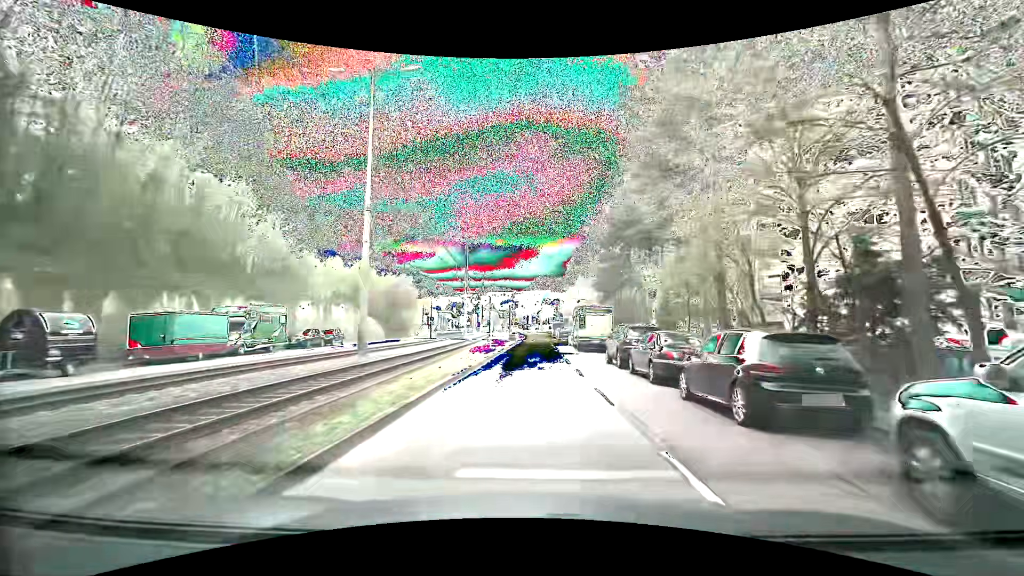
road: secondary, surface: asphalt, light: Day
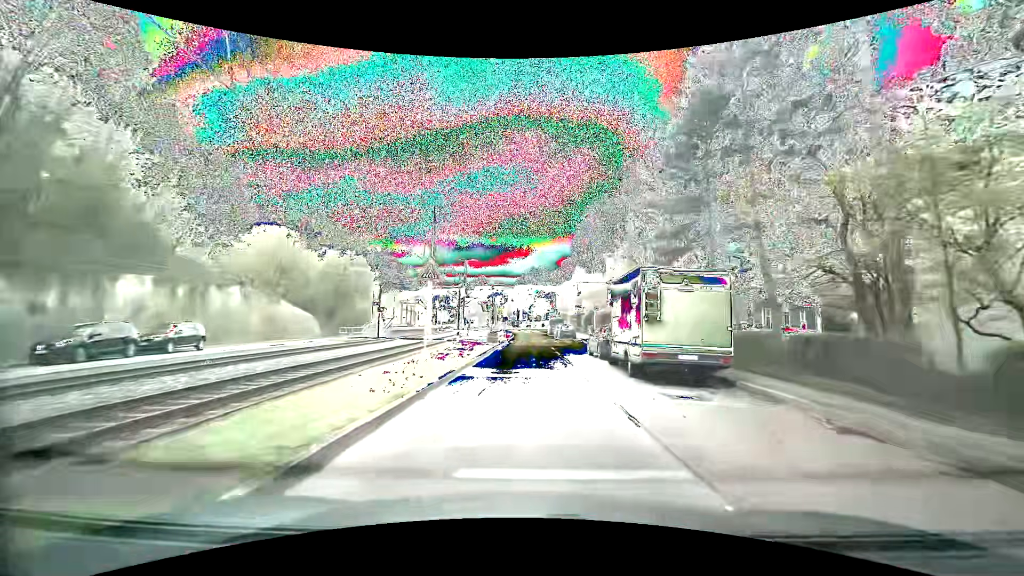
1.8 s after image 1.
(+0.3, +19.6) m; +2°
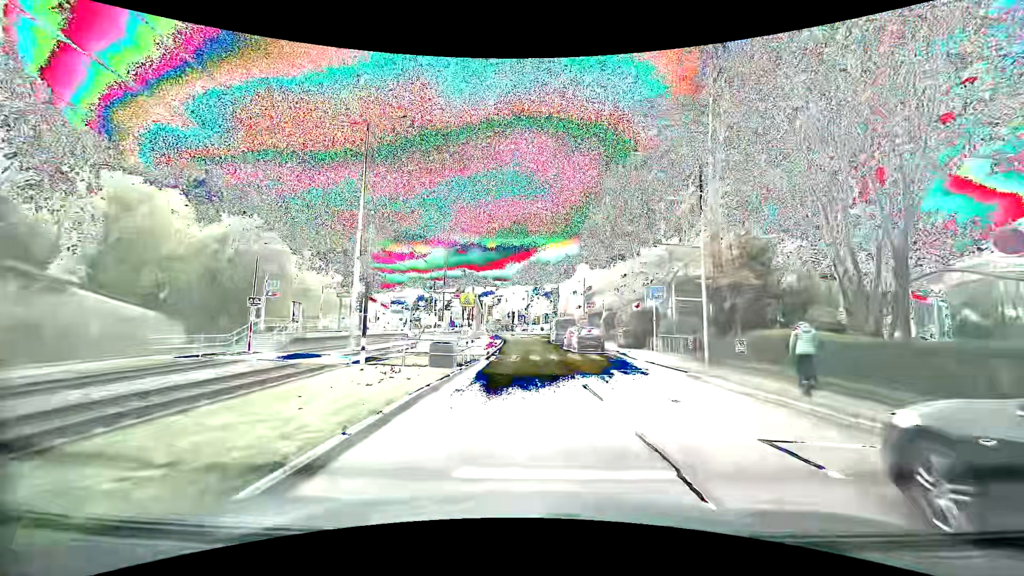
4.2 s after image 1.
(-0.1, +20.8) m; -2°
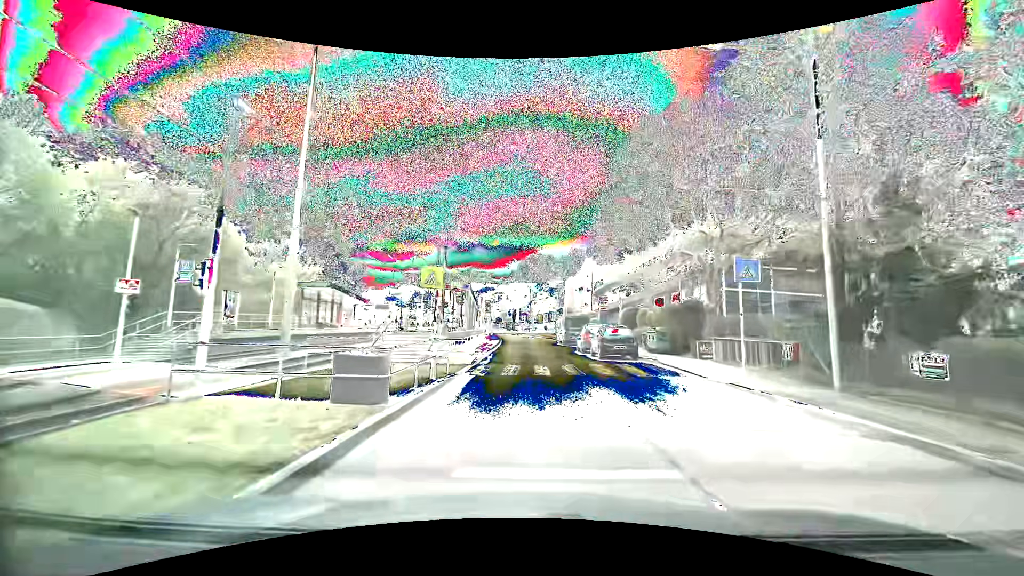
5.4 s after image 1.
(+0.1, +8.5) m; 0°
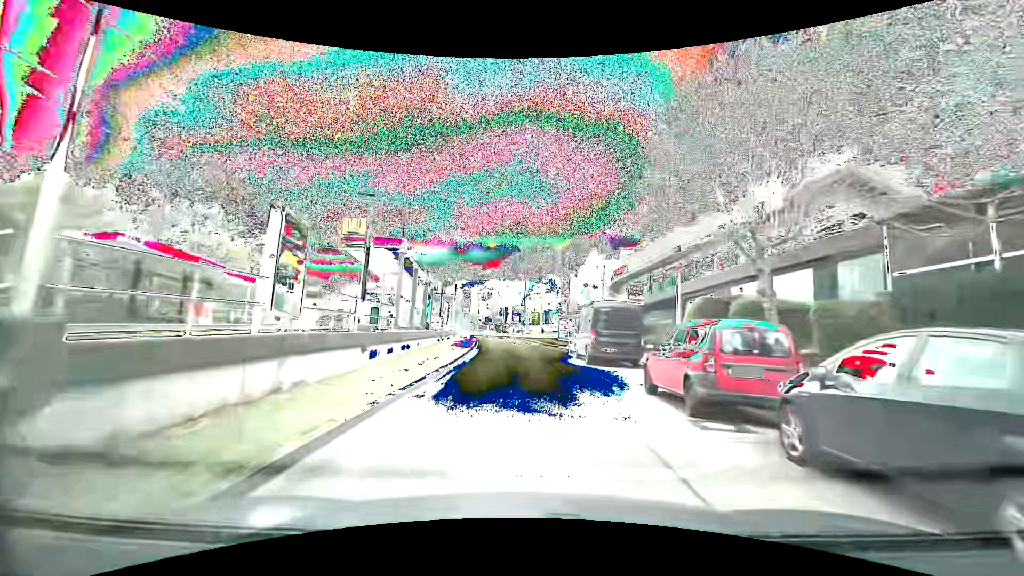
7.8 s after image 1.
(+0.5, +19.3) m; +1°
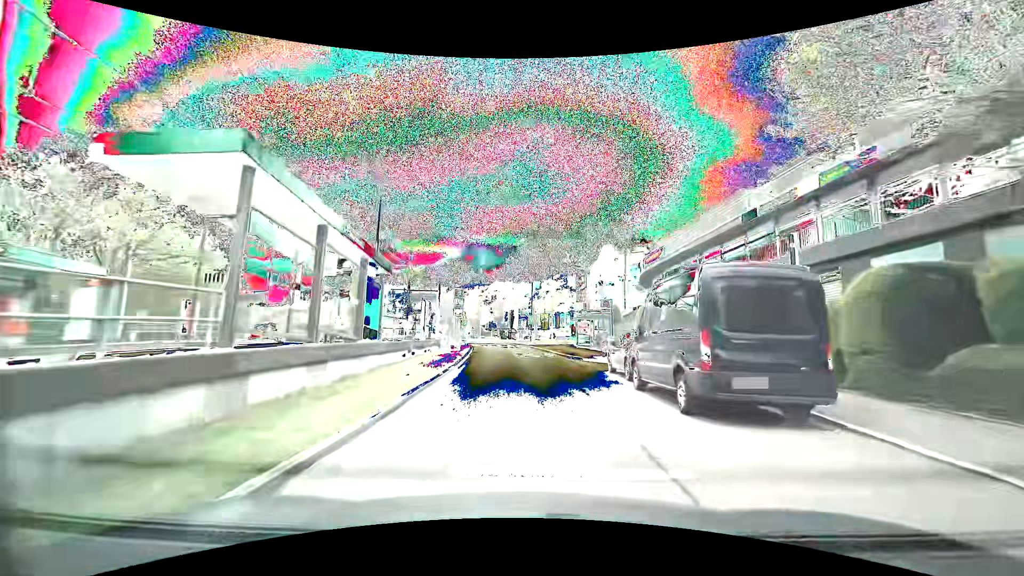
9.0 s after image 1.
(+0.1, +11.3) m; +1°
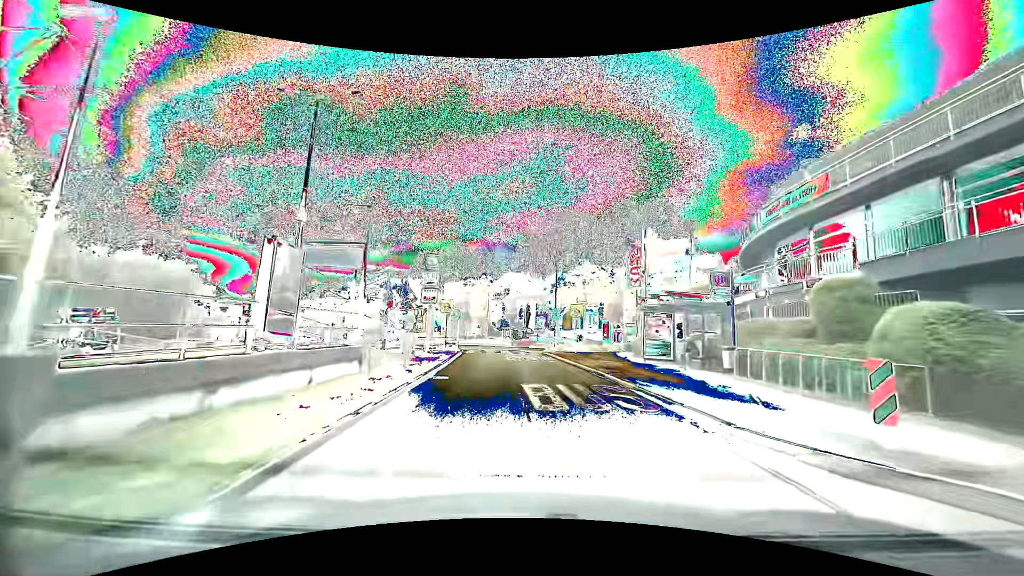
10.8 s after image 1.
(-0.7, +17.9) m; -3°
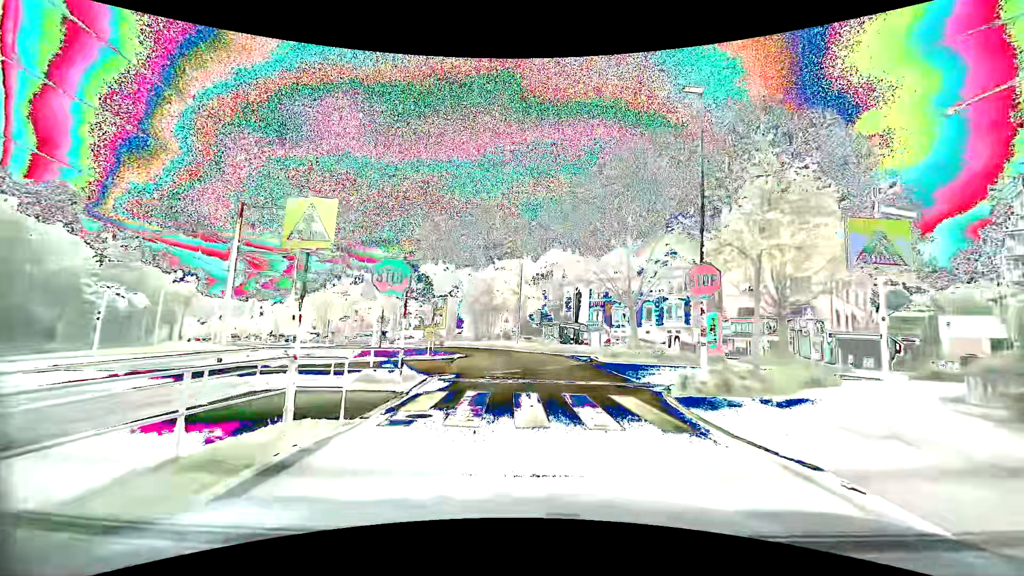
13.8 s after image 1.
(-1.2, +24.3) m; -5°
